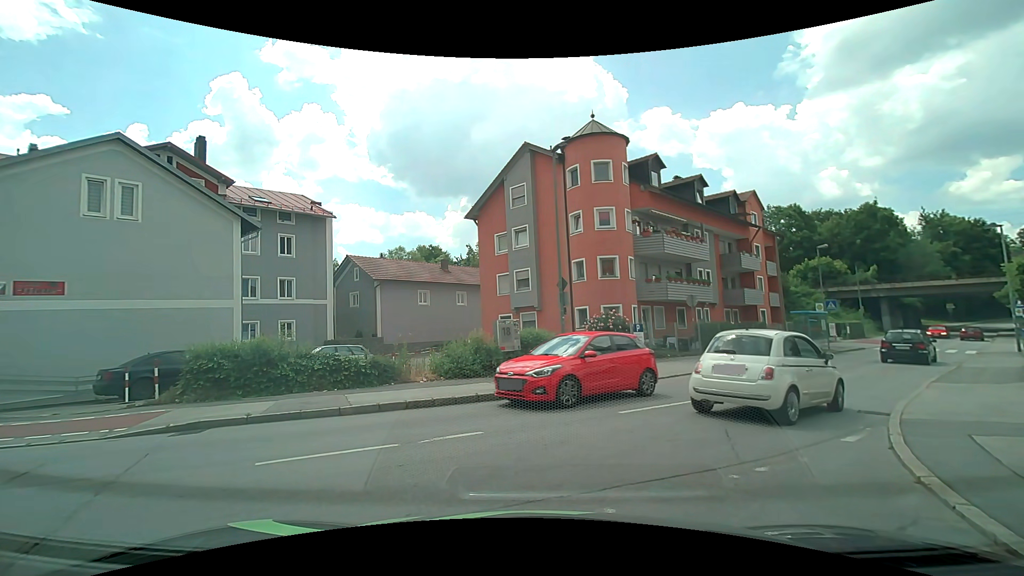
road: unclassified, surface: asphalt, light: Day
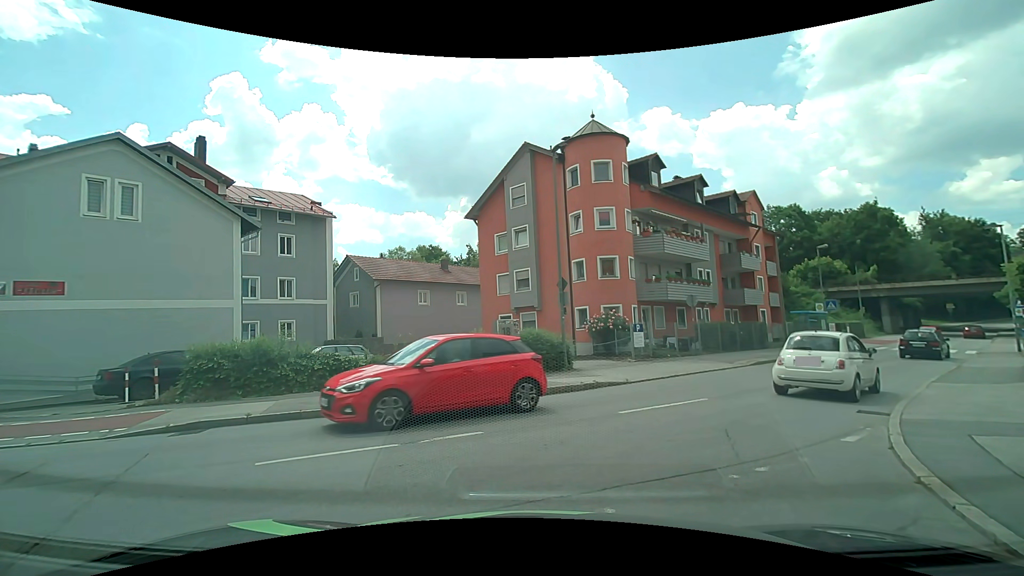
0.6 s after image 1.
(0.0, 0.0) m; 0°
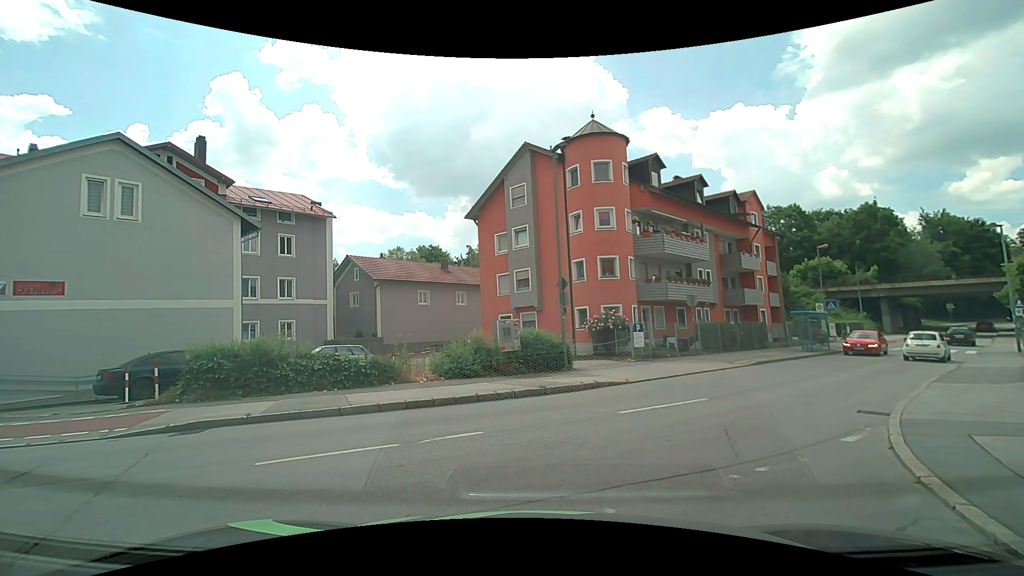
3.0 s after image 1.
(0.0, 0.0) m; 0°
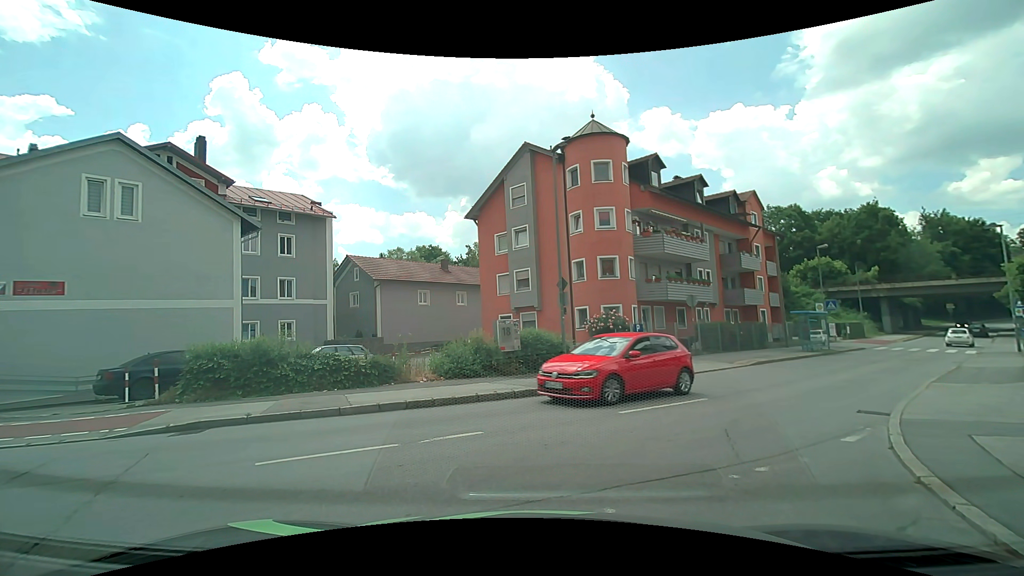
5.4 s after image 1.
(0.0, 0.0) m; 0°
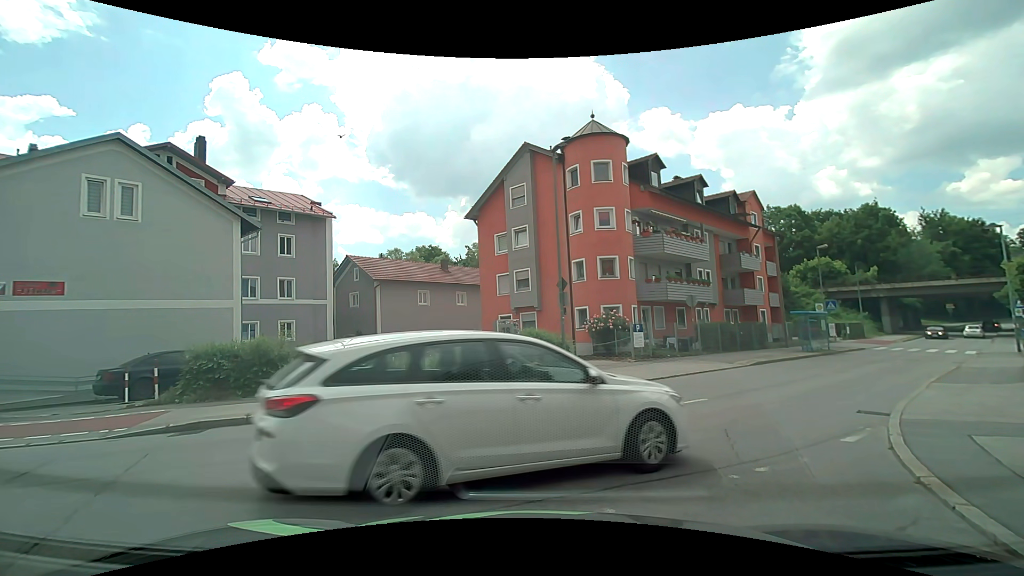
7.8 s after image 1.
(0.0, 0.0) m; 0°
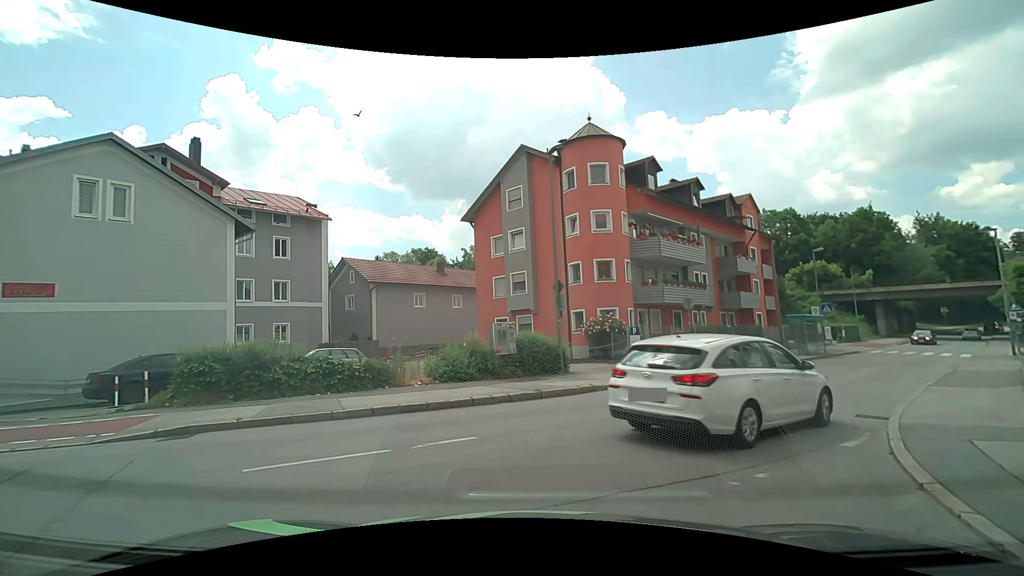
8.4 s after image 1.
(0.0, +0.1) m; 0°
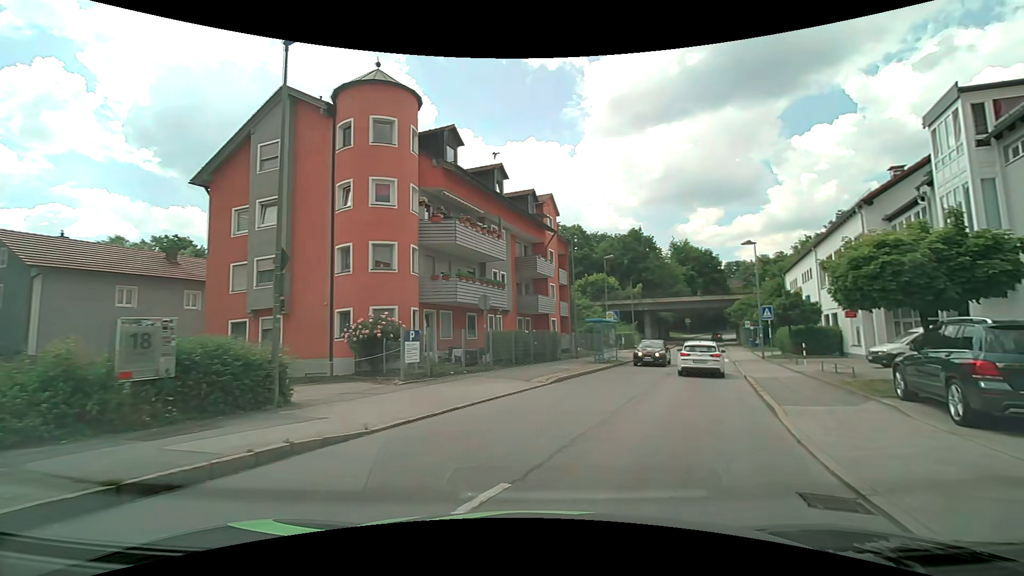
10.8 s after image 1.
(+1.7, +6.7) m; +26°
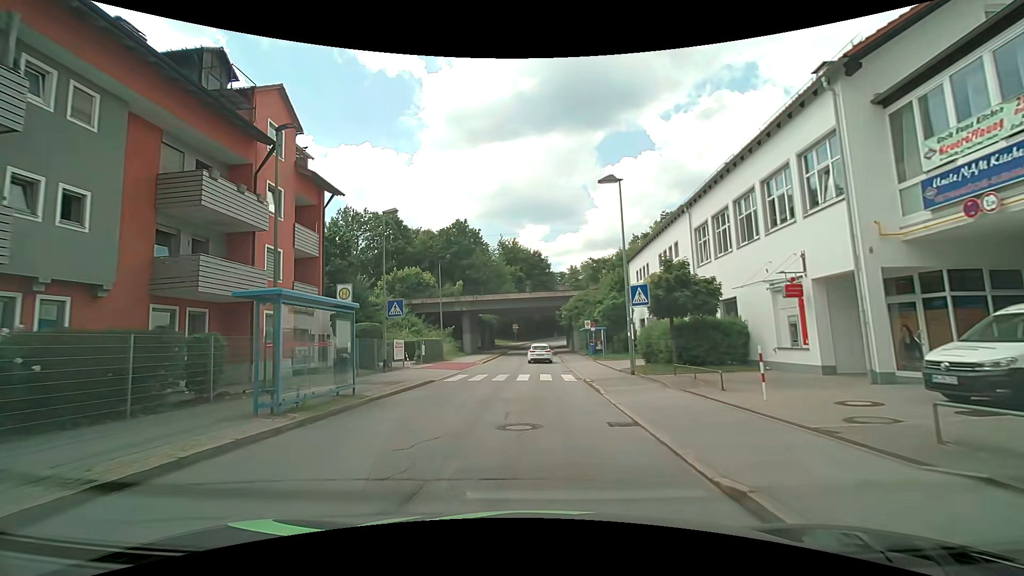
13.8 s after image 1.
(+5.3, +17.2) m; +21°
